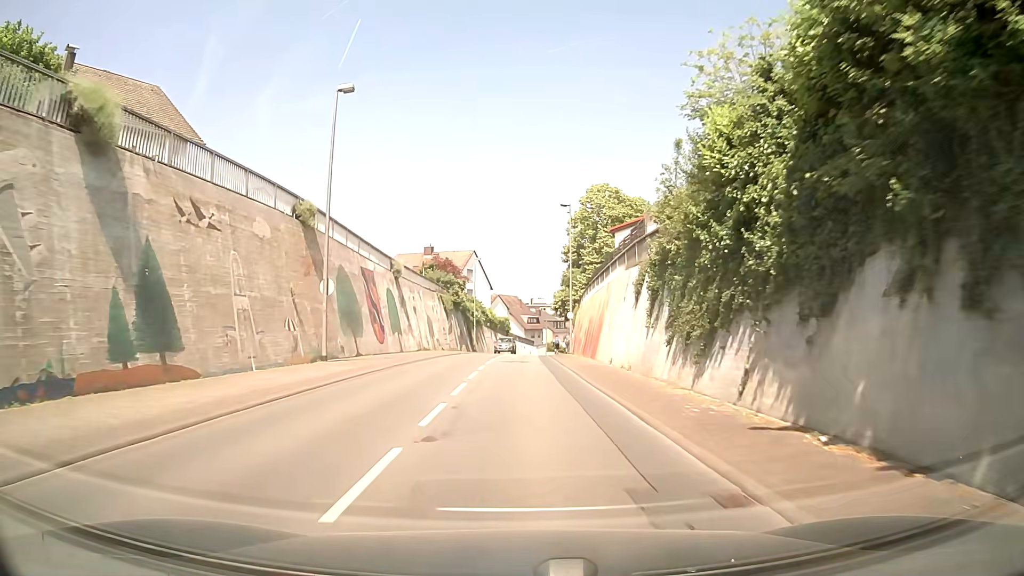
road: secondary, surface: asphalt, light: Day
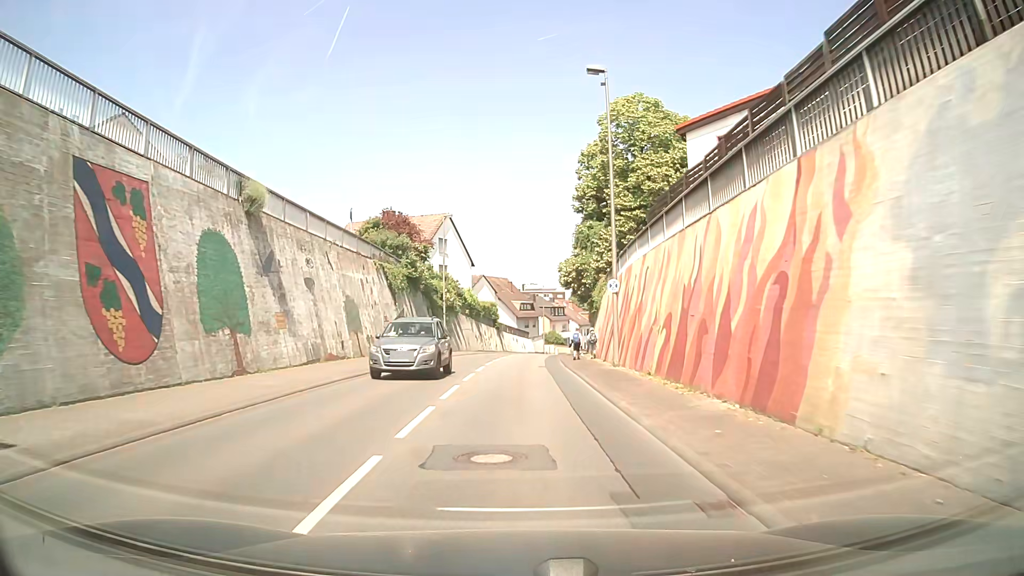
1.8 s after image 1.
(+0.3, +23.3) m; +1°
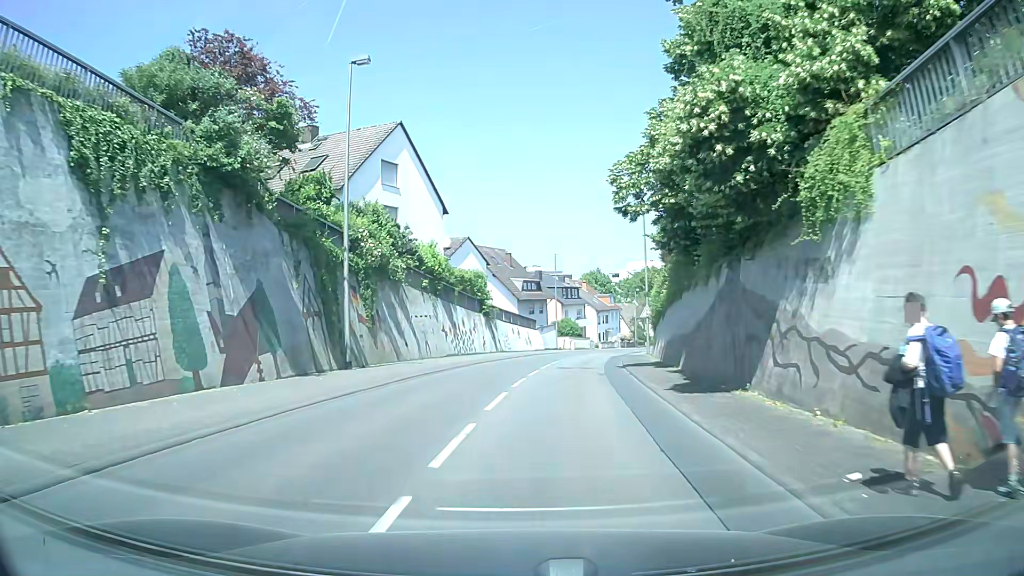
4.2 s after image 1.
(0.0, +28.7) m; 0°
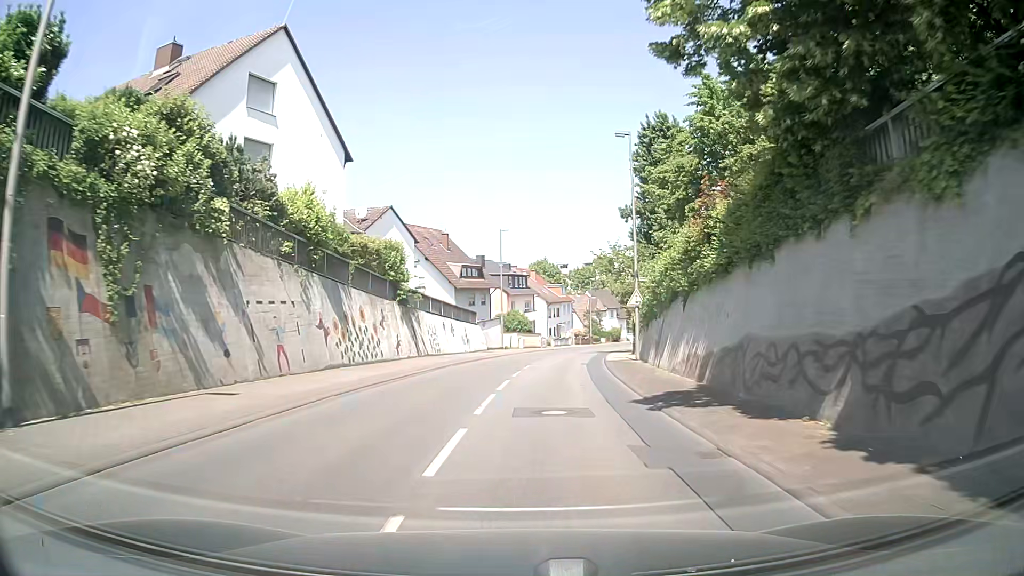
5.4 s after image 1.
(+0.4, +13.7) m; +3°
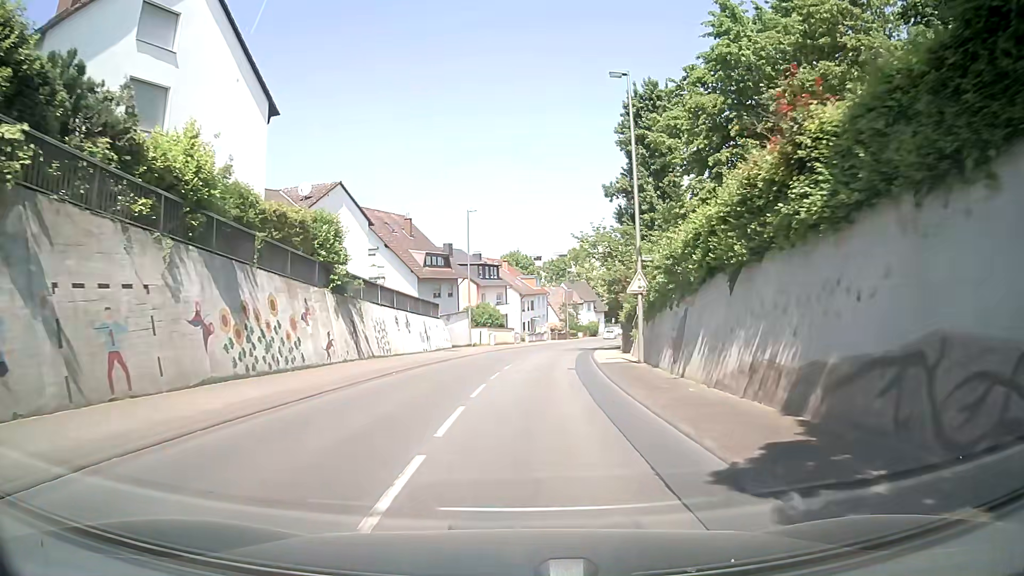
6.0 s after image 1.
(+0.2, +7.0) m; +3°
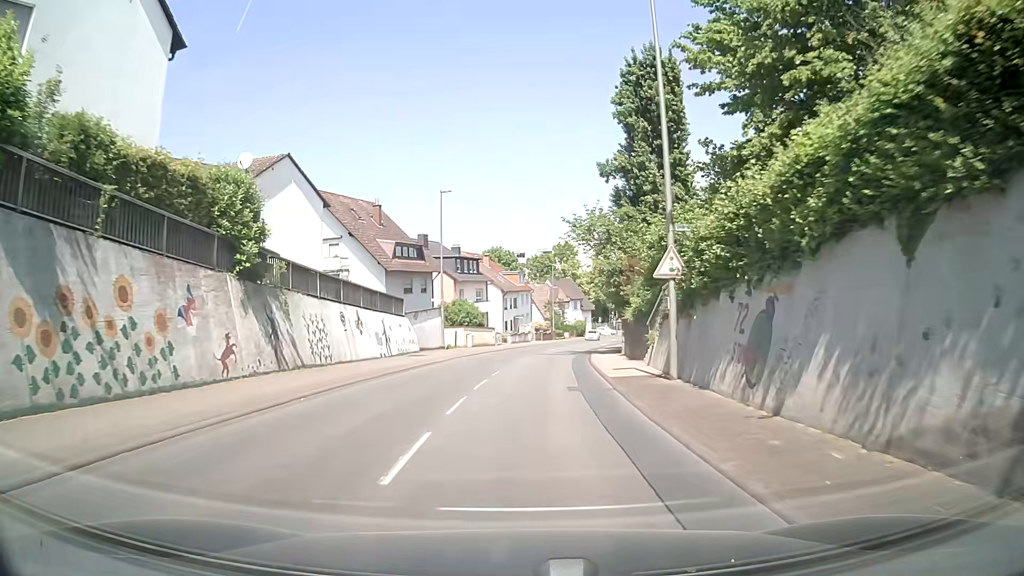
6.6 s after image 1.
(+0.1, +7.1) m; +1°
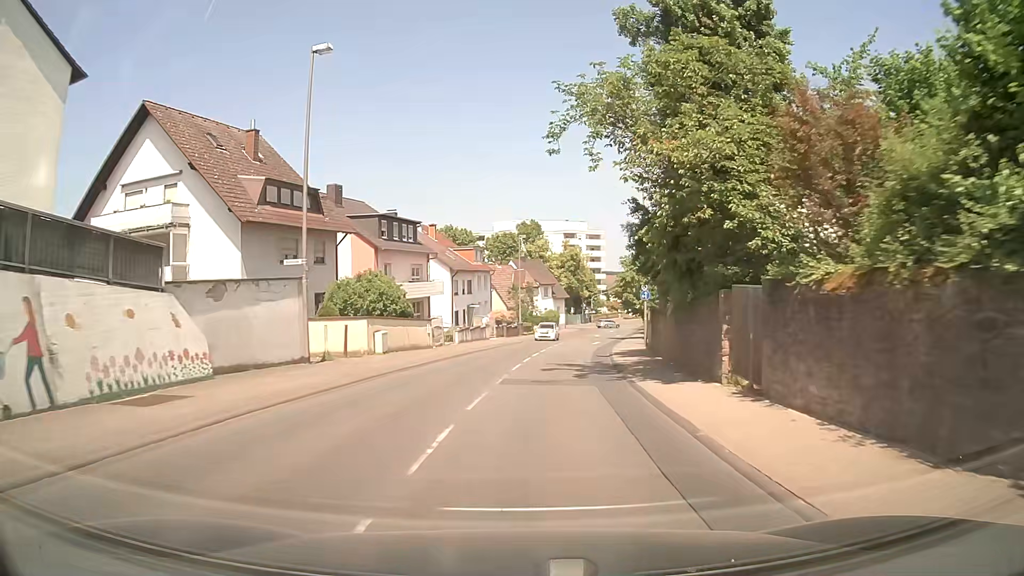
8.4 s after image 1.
(+0.7, +22.3) m; +4°
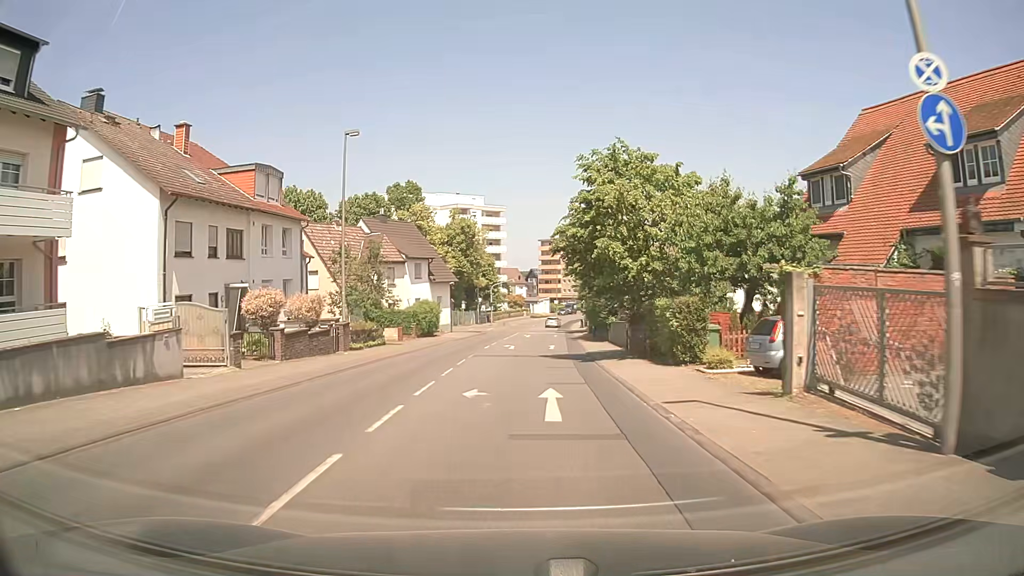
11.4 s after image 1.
(+3.0, +37.8) m; +9°
(0, +10) (0, +20) (+1, +30) (+1, +40) (+2, +50) (+2, +60) (+3, +70) (+4, +80) (+5, +90) (+6, +100) m
